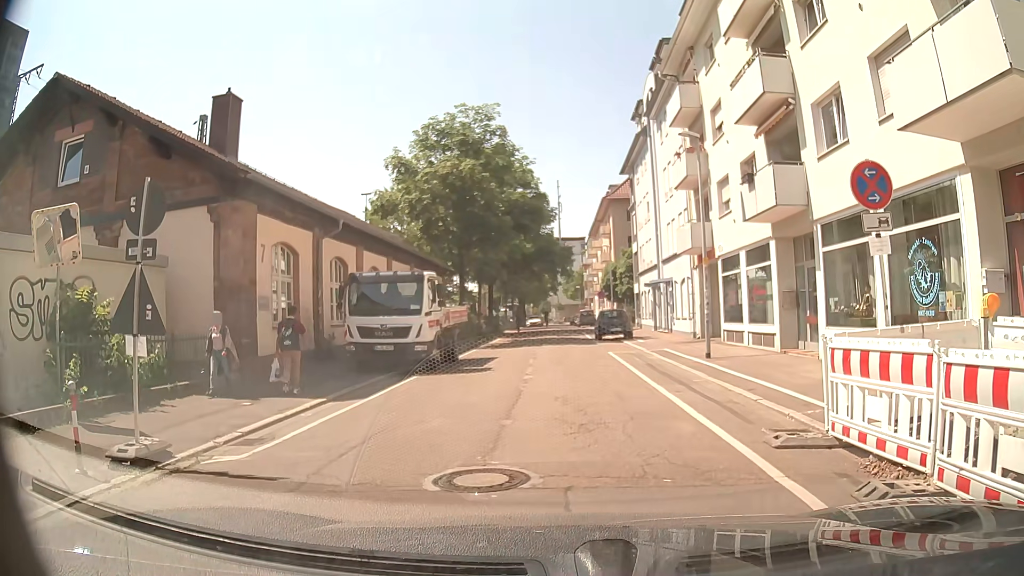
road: residential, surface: asphalt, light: Day
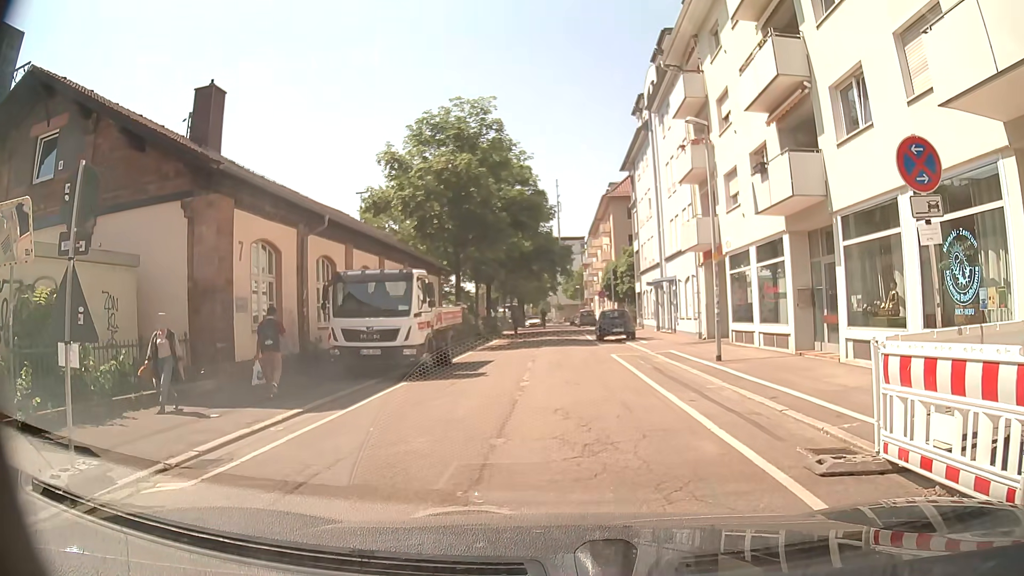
(0.0, +1.2) m; +1°
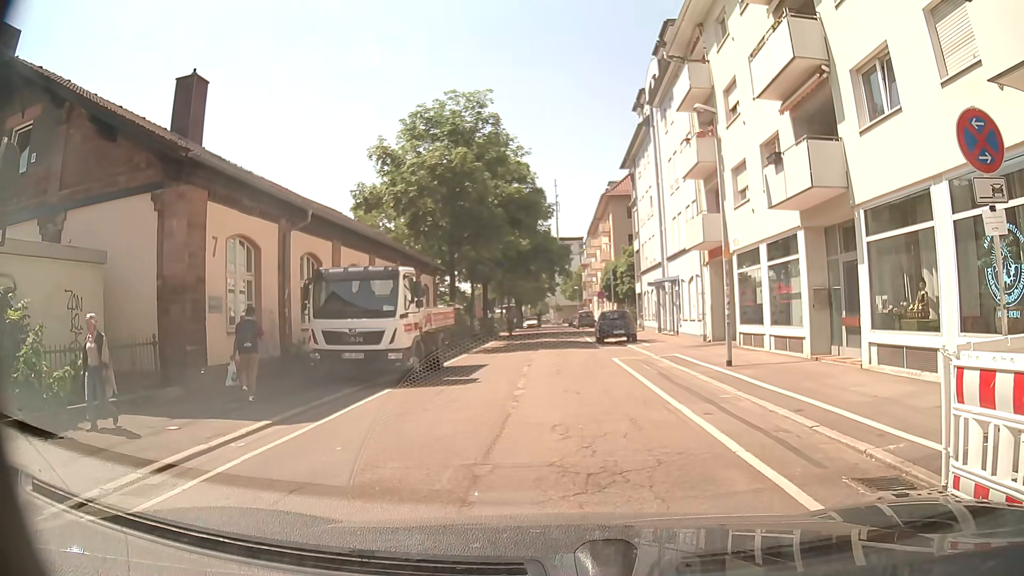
(-0.1, +1.2) m; -2°
